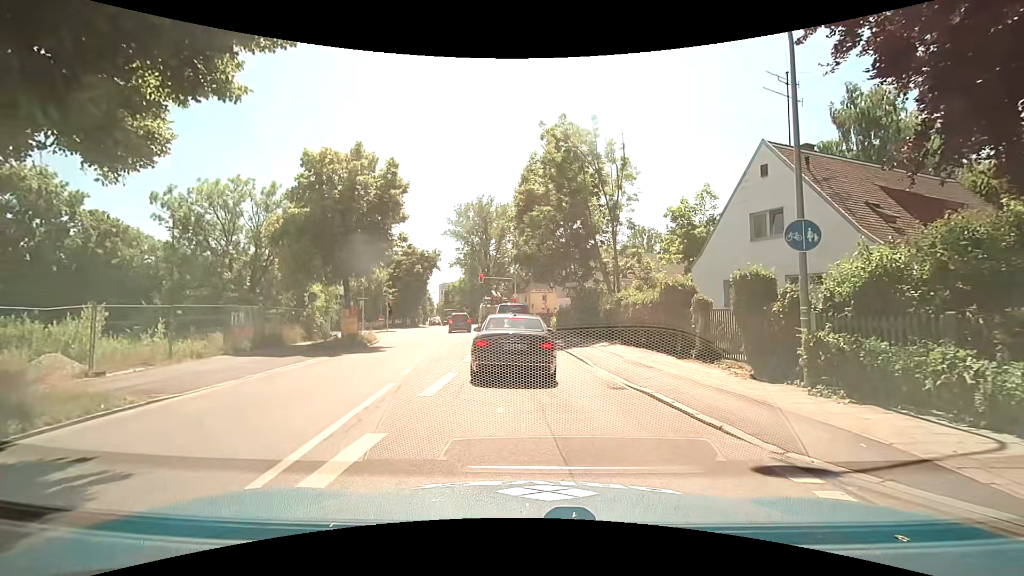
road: secondary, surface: asphalt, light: Day
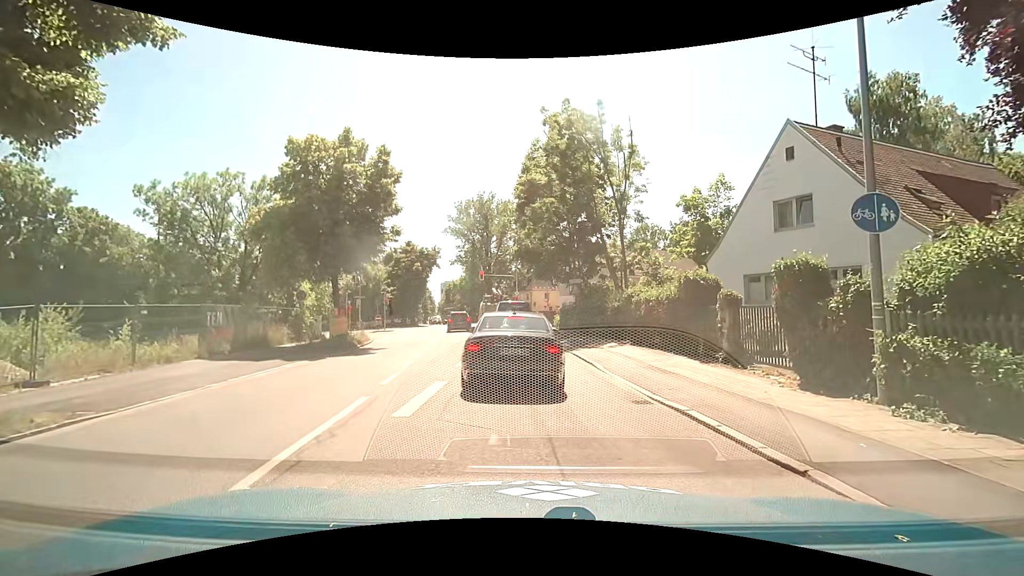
(0.0, +1.6) m; +2°
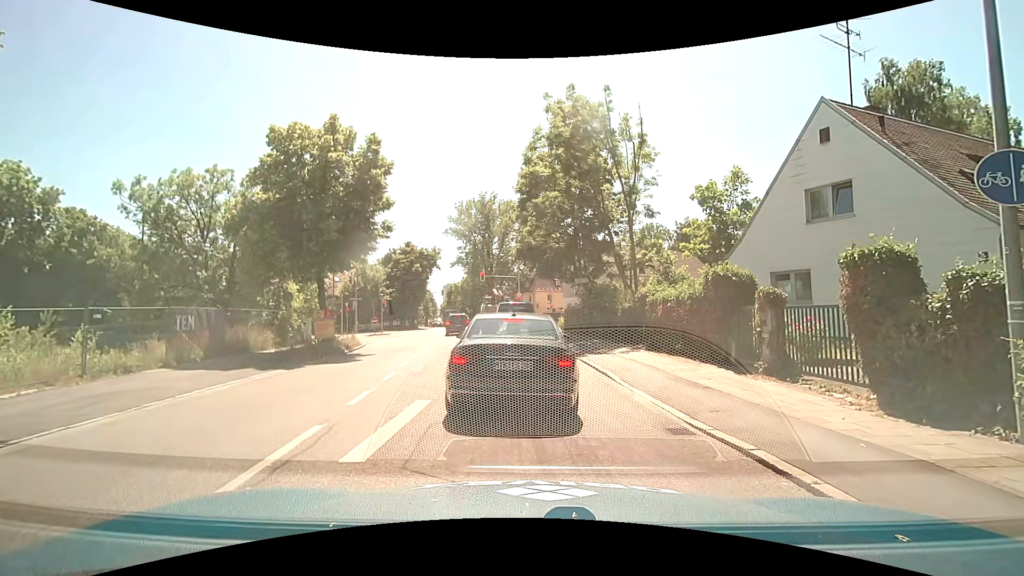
(0.0, +1.7) m; 0°
